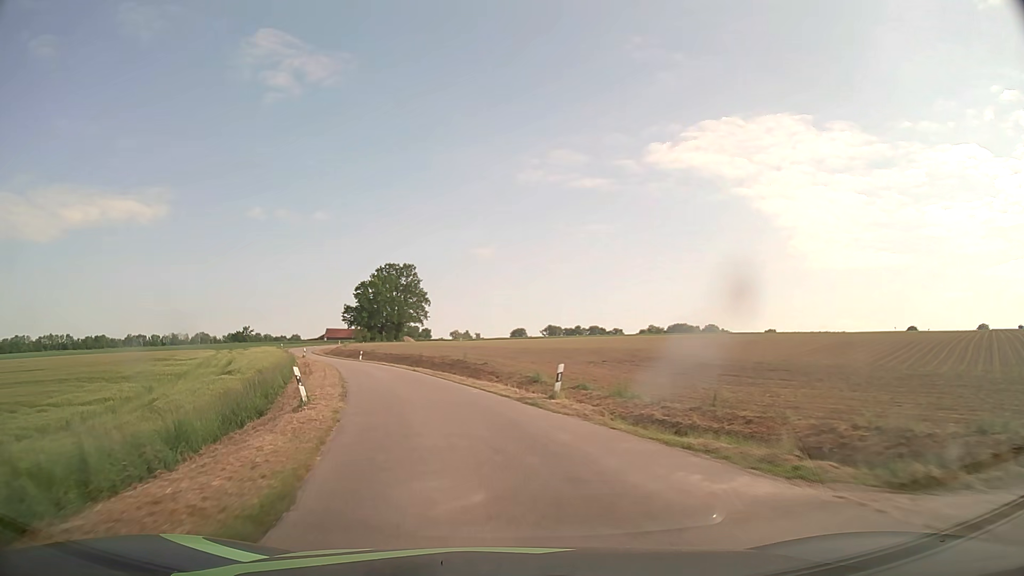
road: unclassified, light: Day
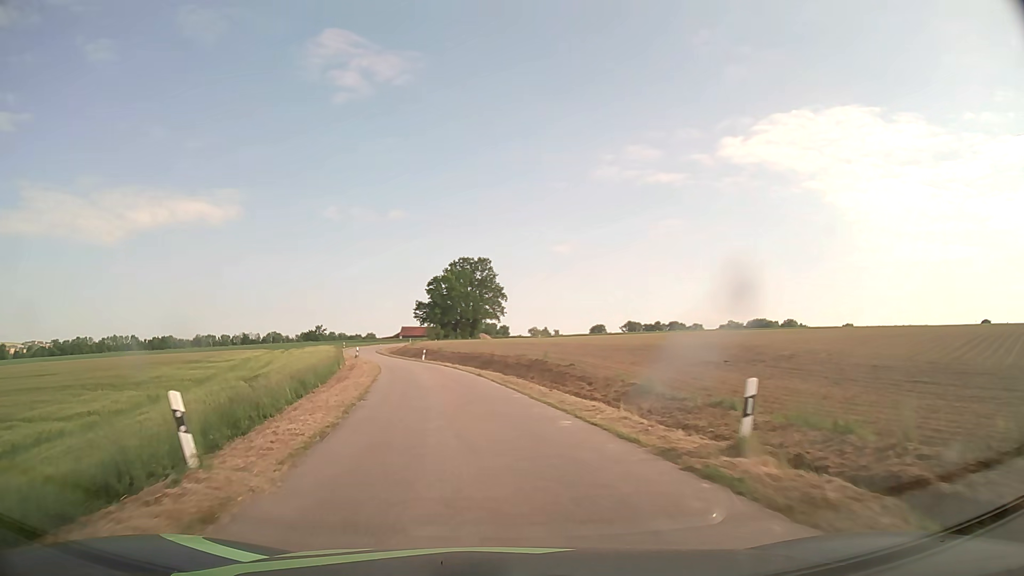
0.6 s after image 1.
(-0.5, +9.0) m; -7°
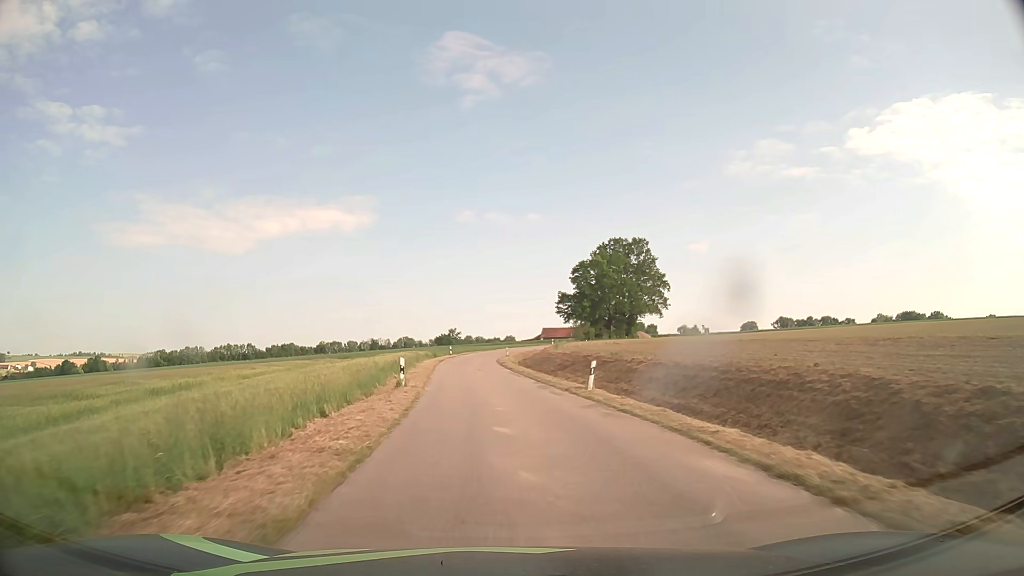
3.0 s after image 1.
(-5.2, +36.4) m; -12°
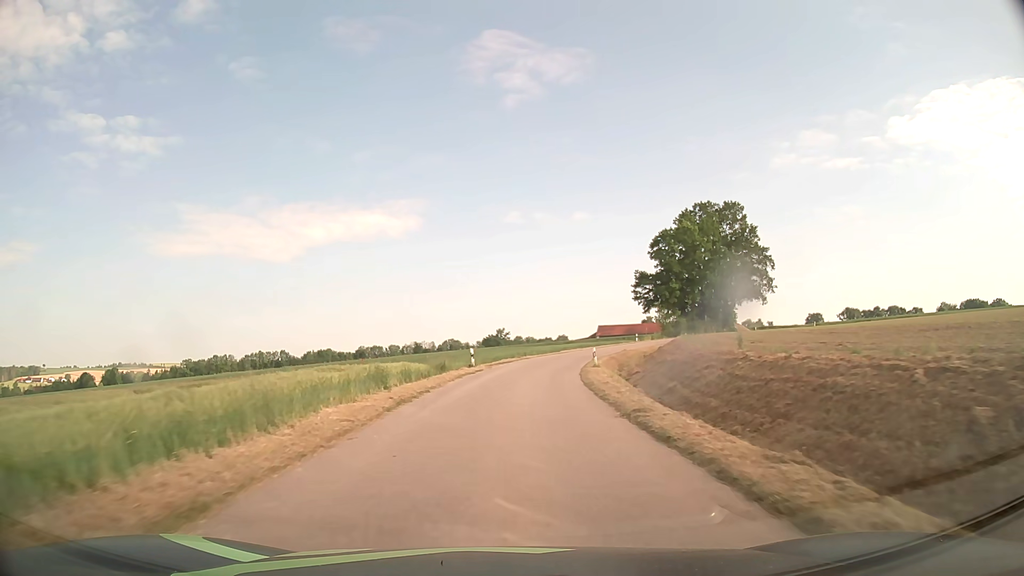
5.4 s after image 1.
(-1.6, +36.9) m; -4°
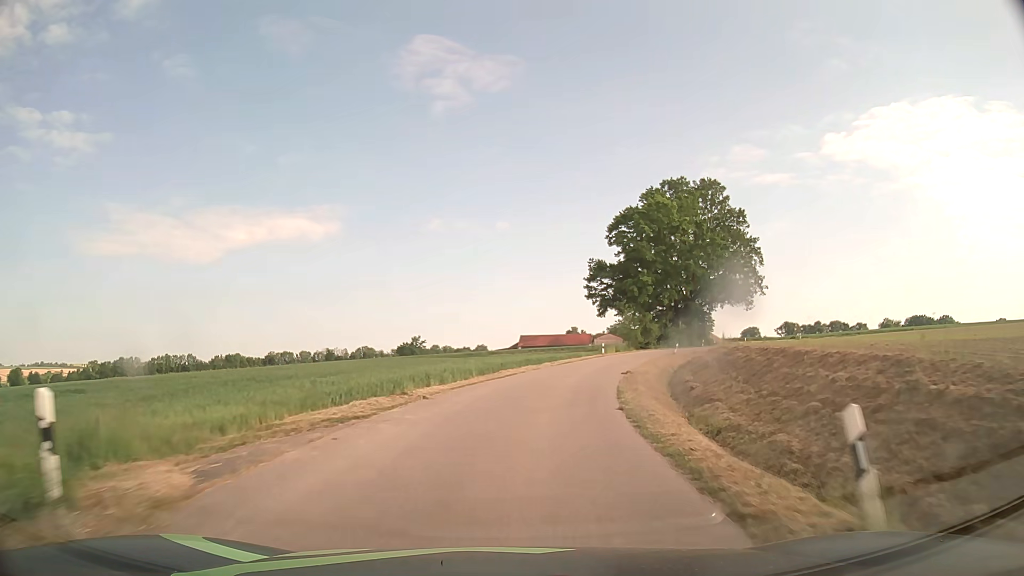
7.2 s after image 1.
(+1.1, +27.4) m; +7°
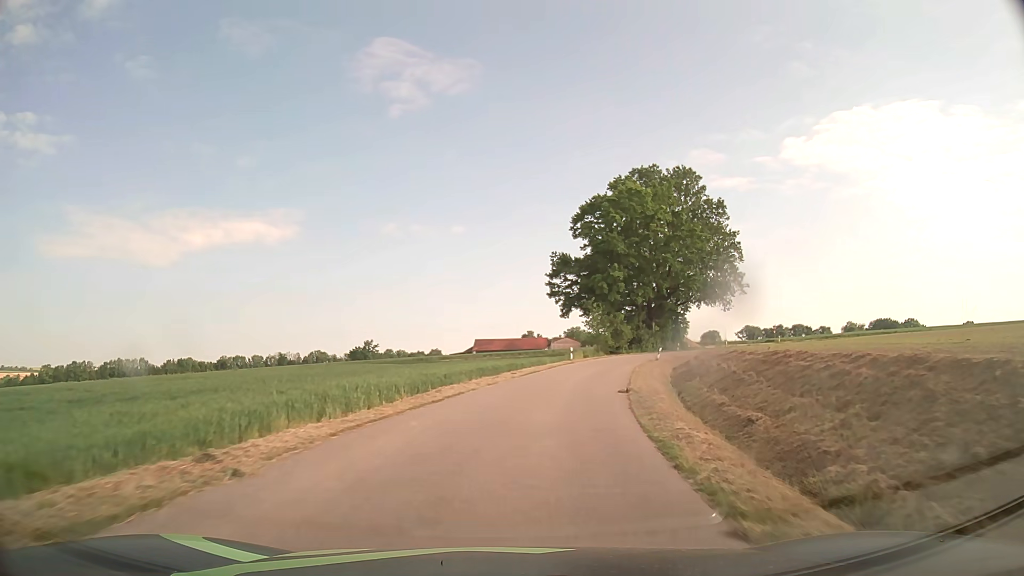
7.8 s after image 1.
(+0.3, +9.1) m; +4°
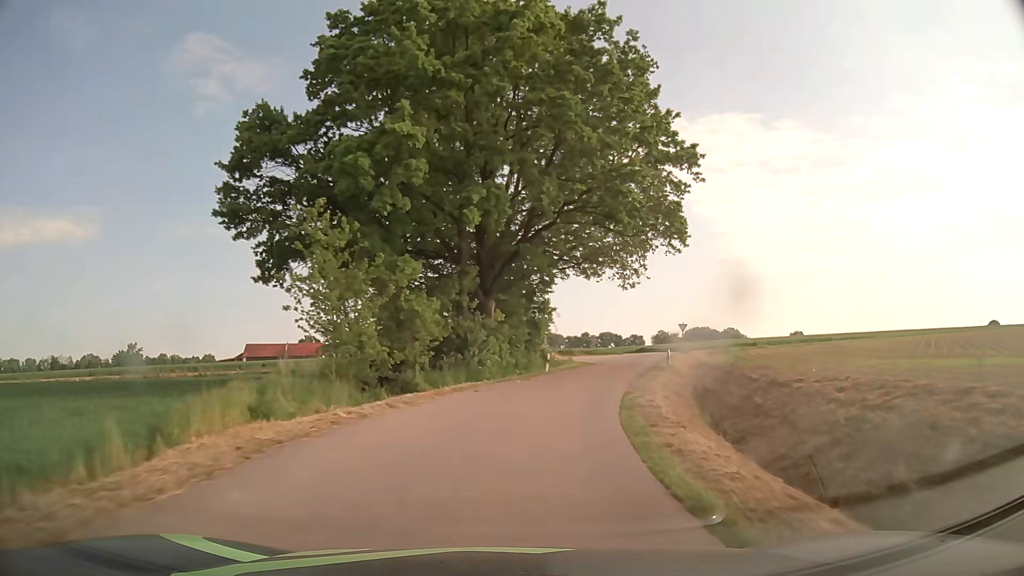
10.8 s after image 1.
(+7.2, +44.4) m; +18°
